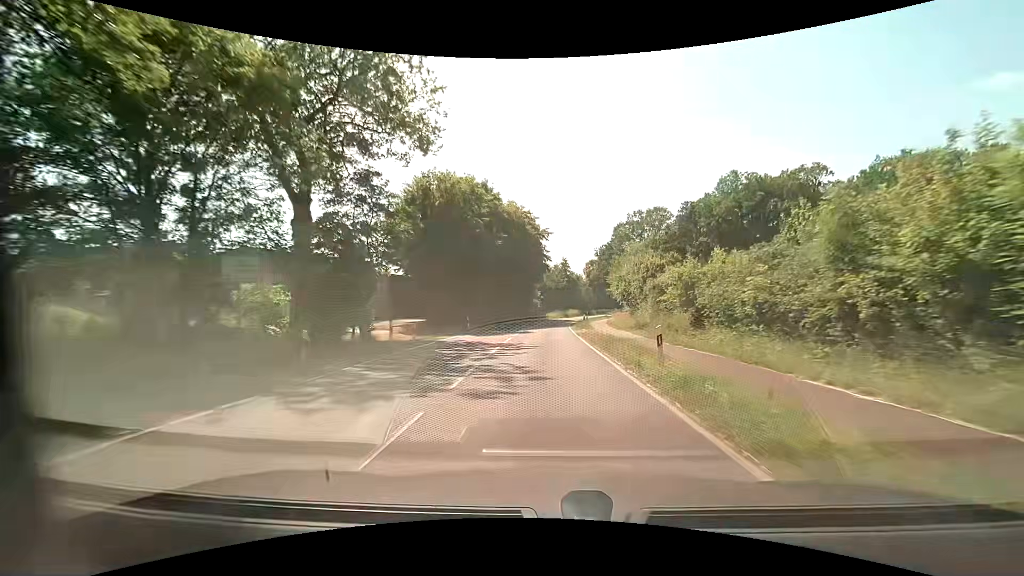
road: tertiary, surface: asphalt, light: Day
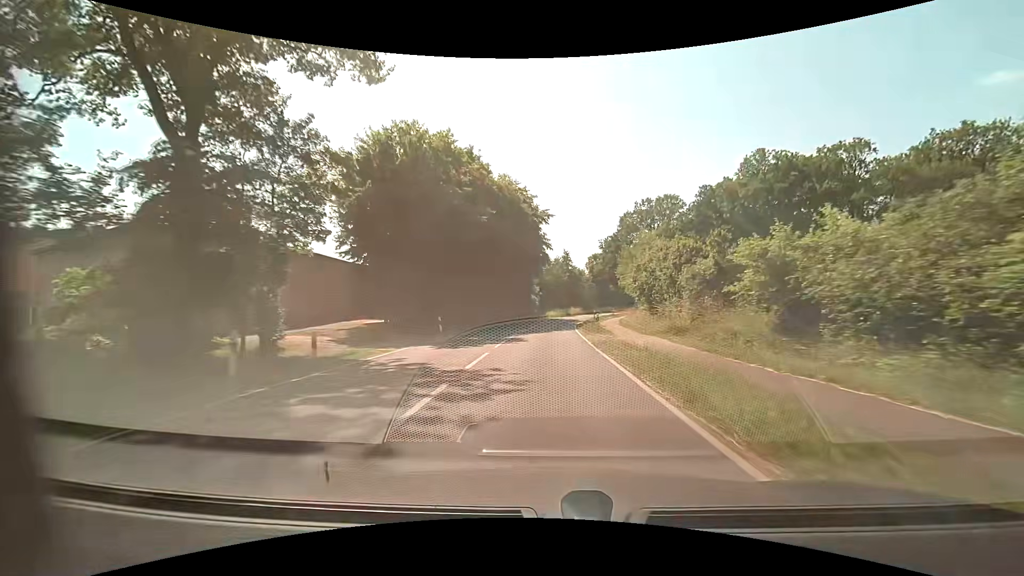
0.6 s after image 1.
(-0.1, +9.9) m; 0°
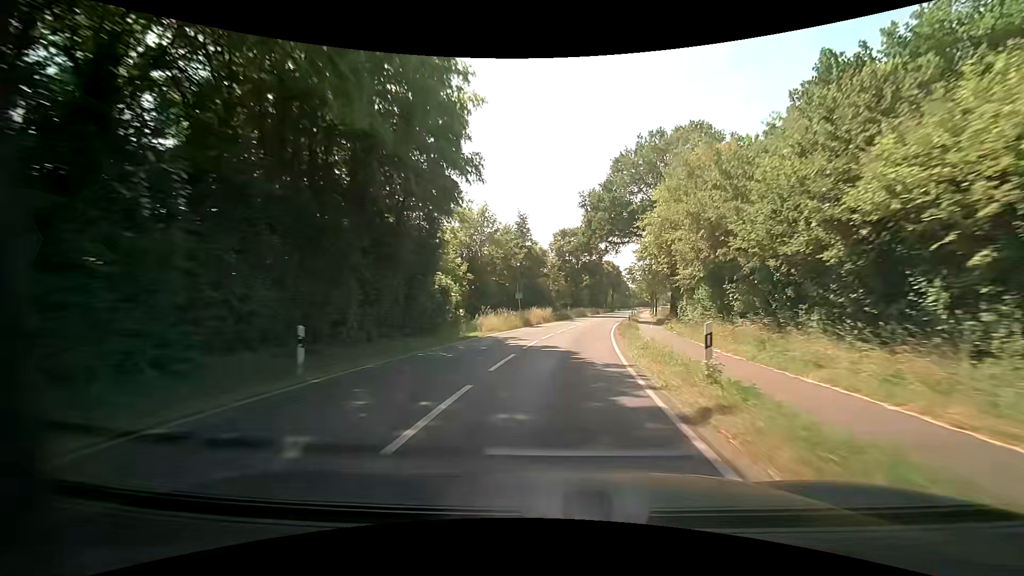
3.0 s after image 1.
(+0.7, +42.6) m; +5°
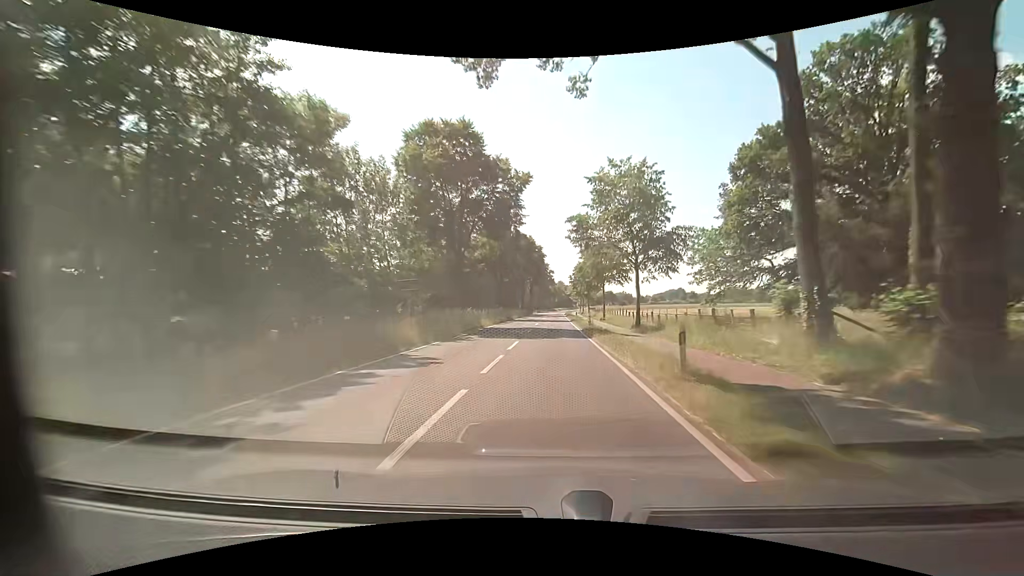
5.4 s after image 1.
(+4.8, +48.5) m; +10°
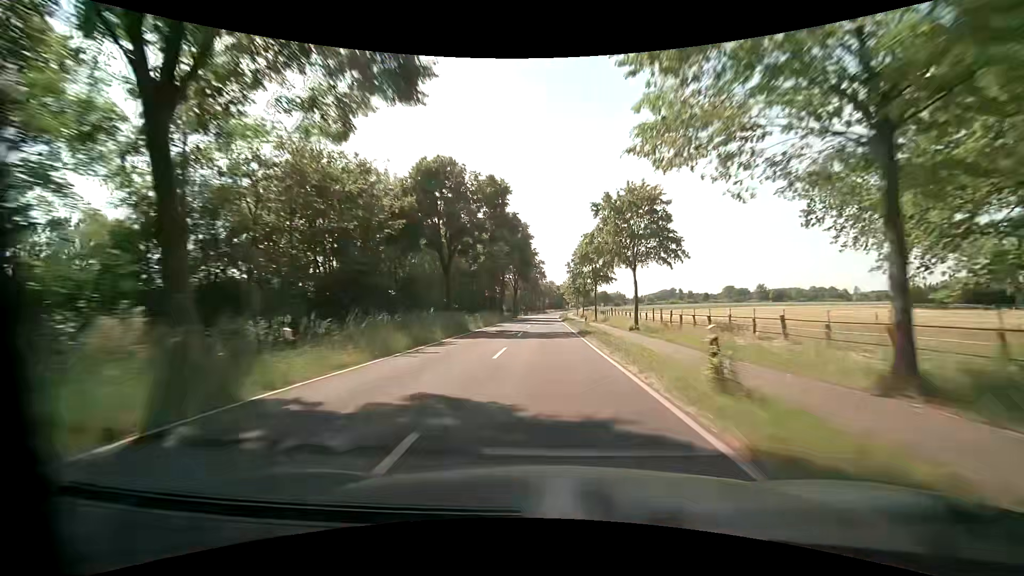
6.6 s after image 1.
(+0.3, +27.3) m; +1°
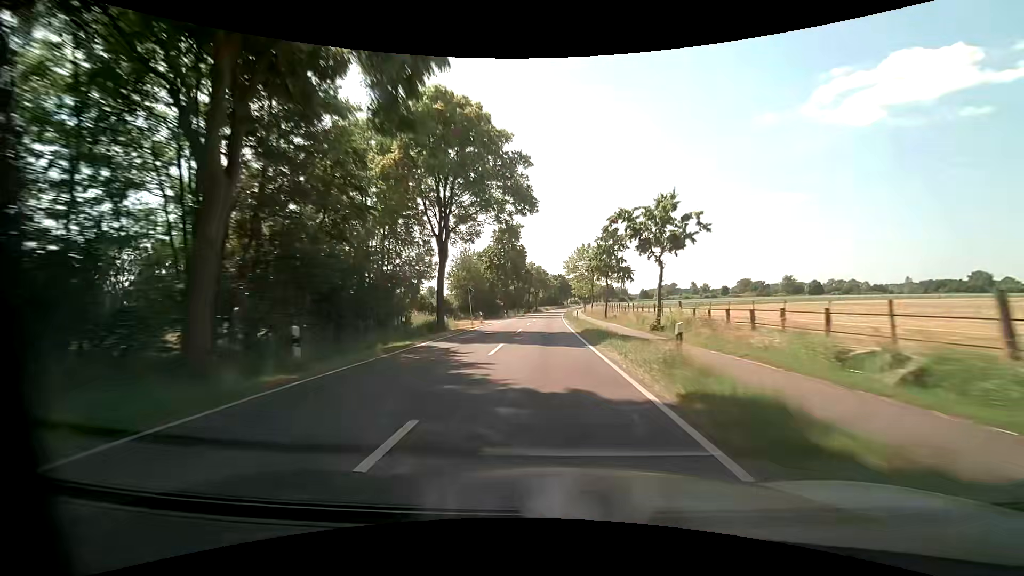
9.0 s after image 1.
(+0.5, +60.2) m; +1°
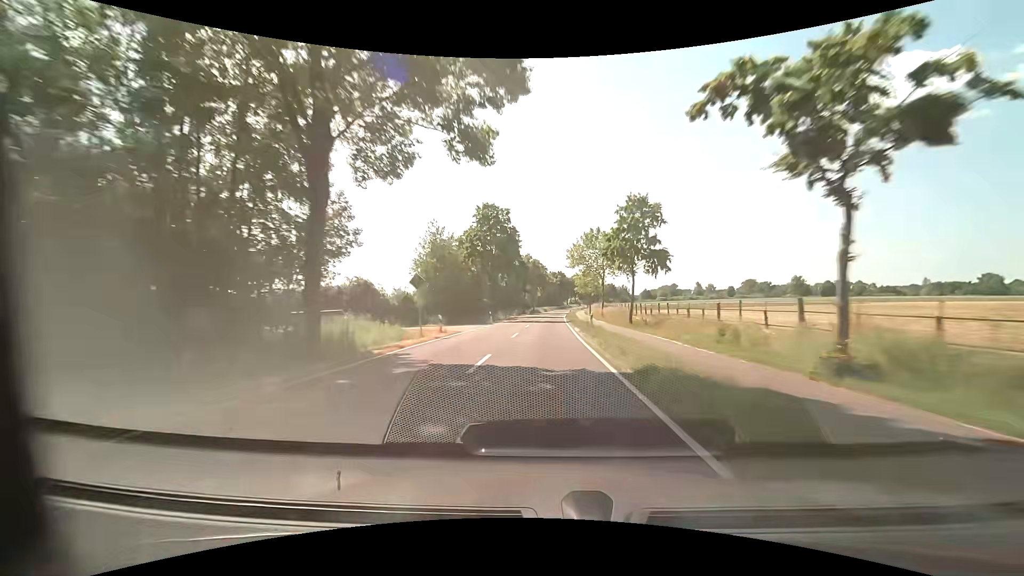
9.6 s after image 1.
(0.0, +16.1) m; 0°
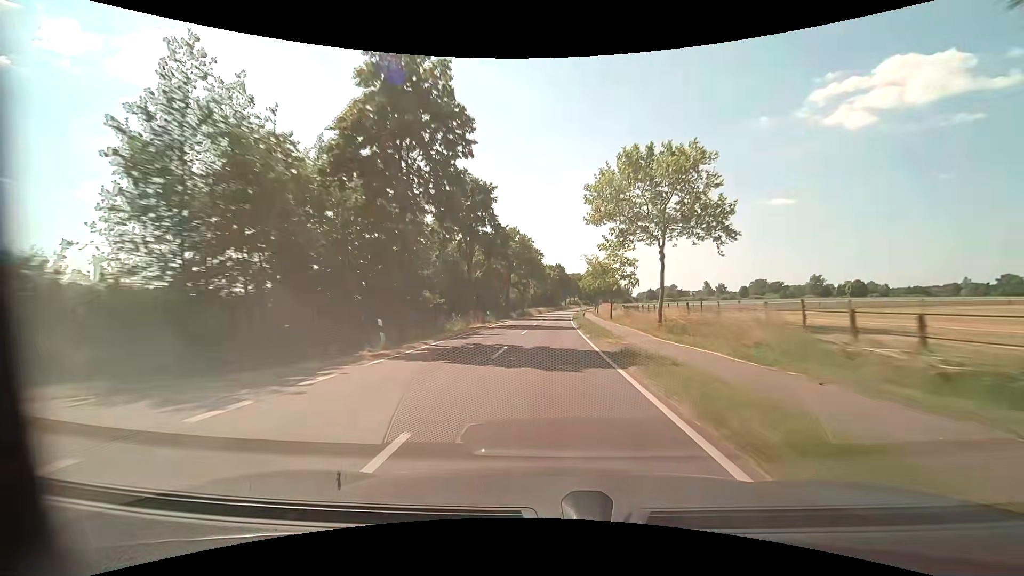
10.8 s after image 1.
(+0.2, +32.8) m; 0°
(0, +10) (0, +20) (0, +30) (+1, +40) (+1, +50) (+1, +60) (+2, +70) (+2, +80) (+3, +90) (+4, +100) m
